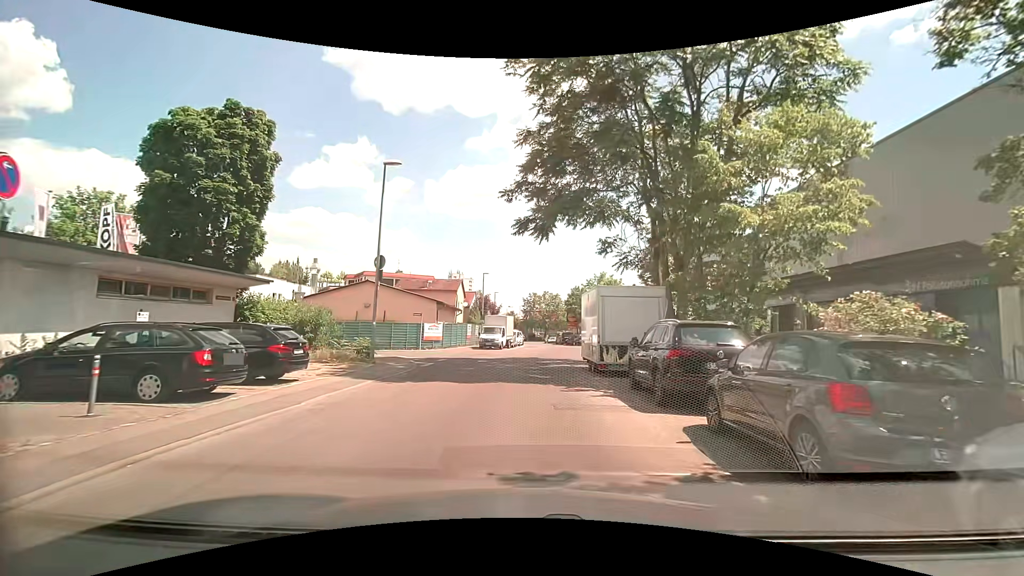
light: Day
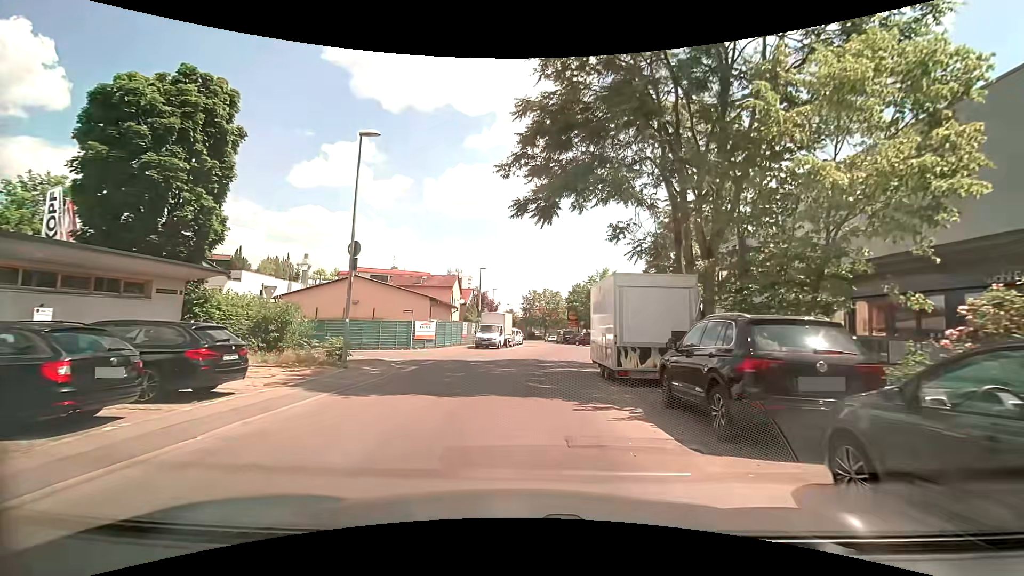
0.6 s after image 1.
(0.0, +3.0) m; 0°
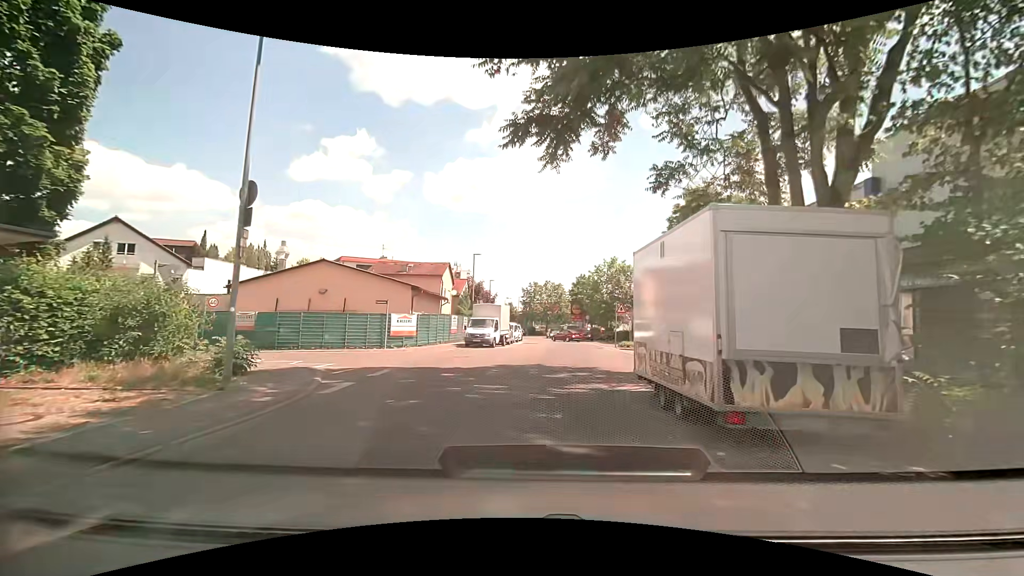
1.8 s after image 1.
(+0.1, +6.7) m; 0°
